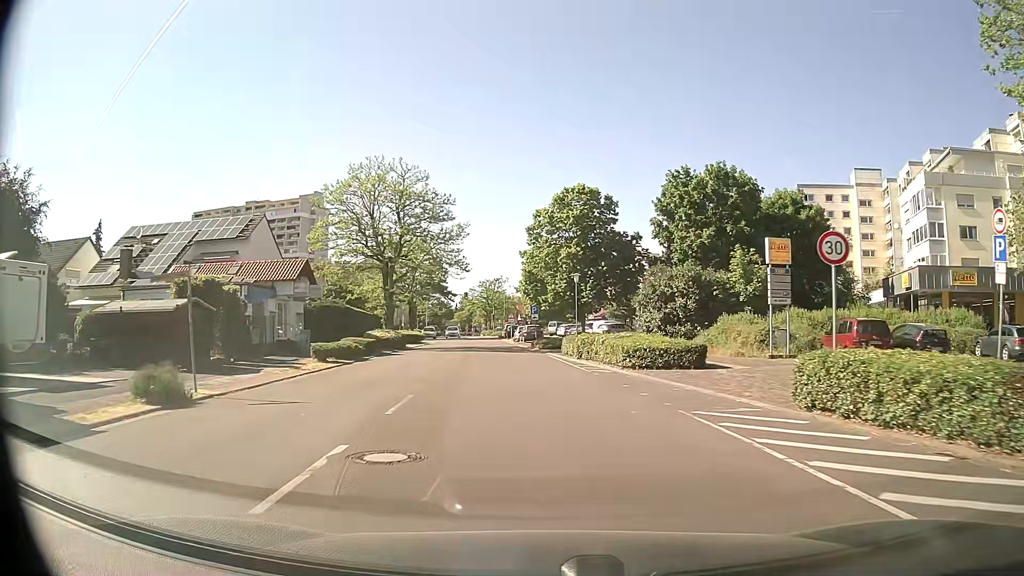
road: tertiary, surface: asphalt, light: Day
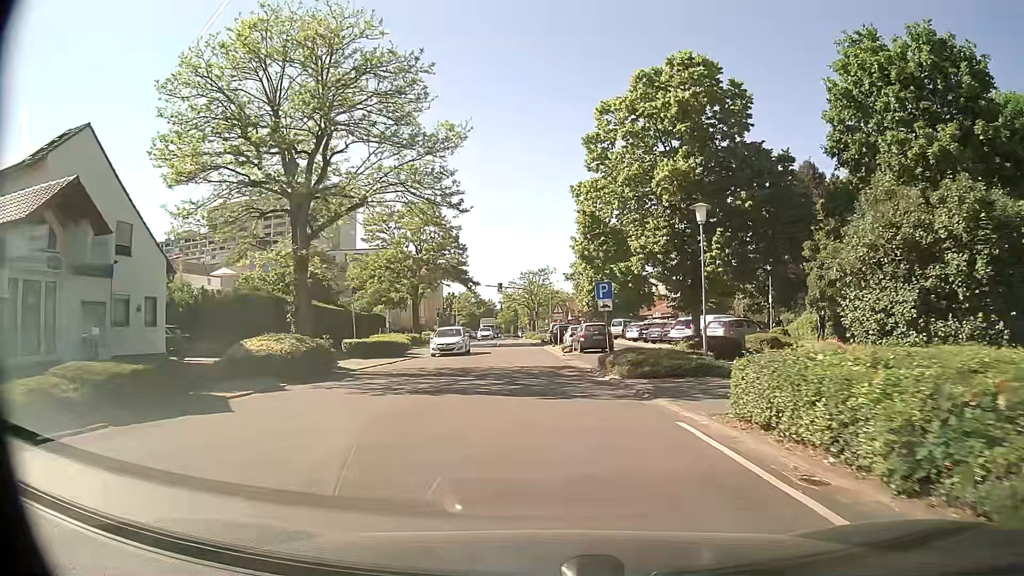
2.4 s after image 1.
(-1.0, +24.3) m; -4°
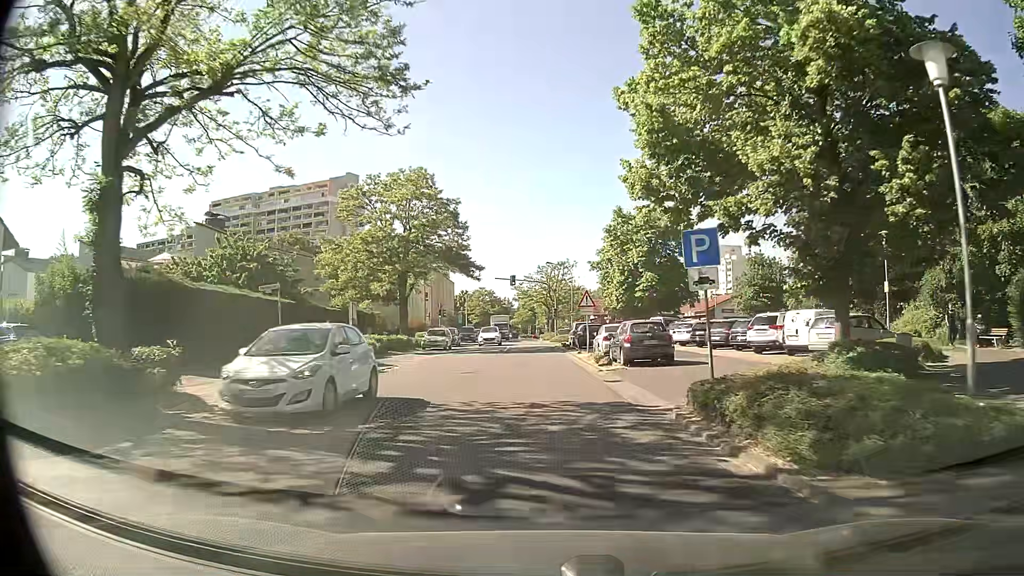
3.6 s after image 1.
(-0.2, +11.8) m; -2°
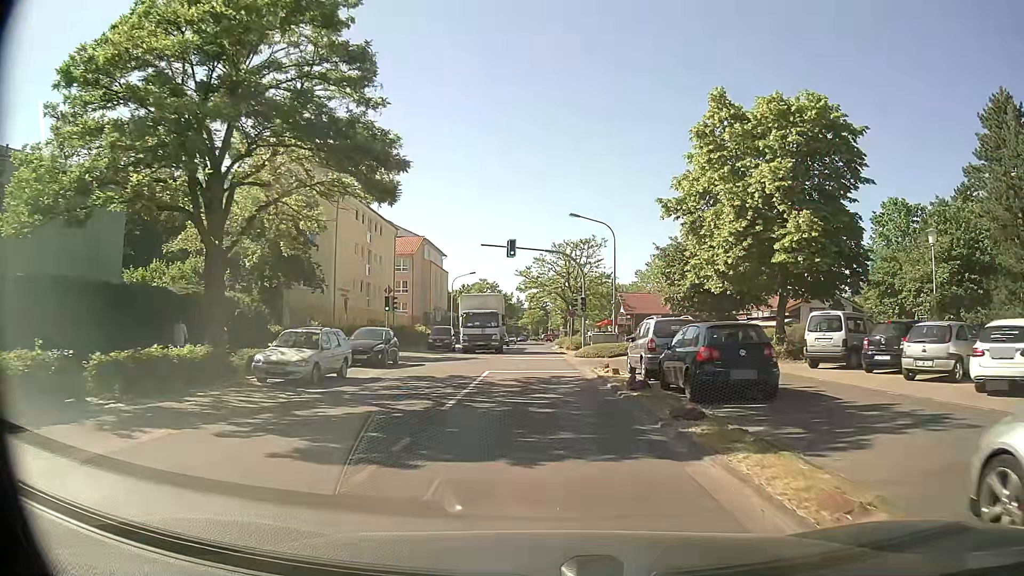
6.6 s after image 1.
(-0.5, +28.2) m; -1°
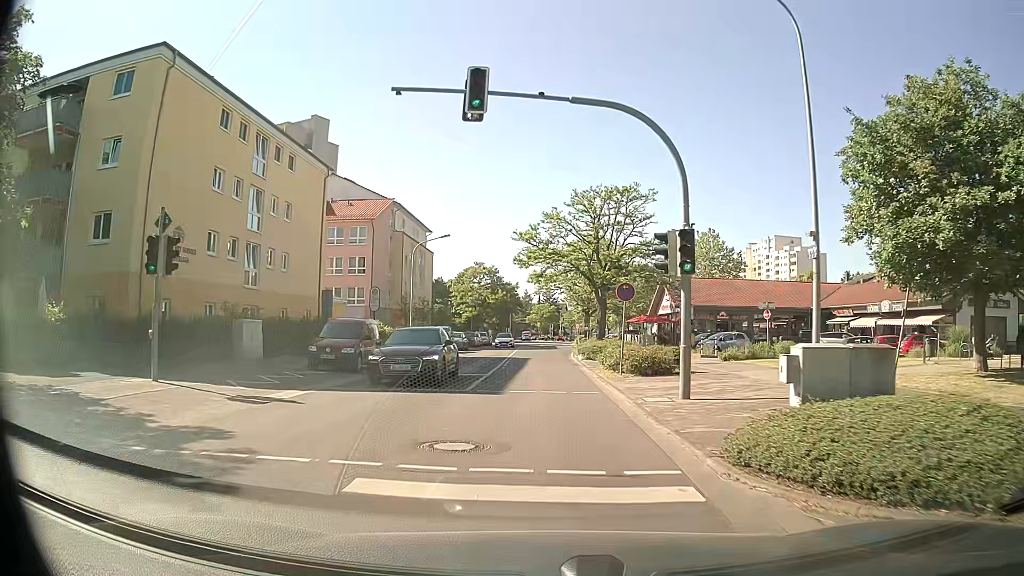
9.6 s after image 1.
(-0.4, +26.5) m; -1°
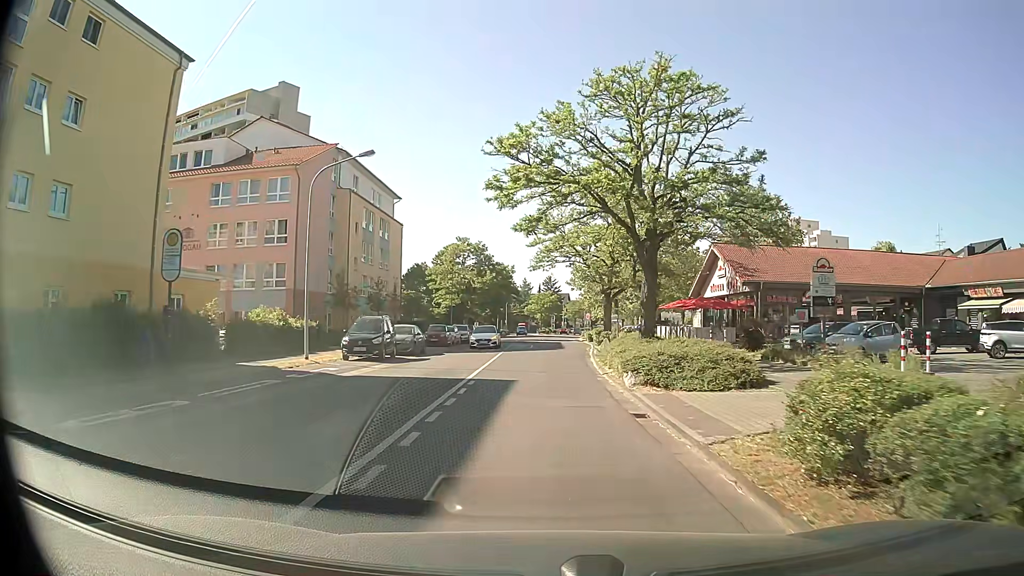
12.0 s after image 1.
(0.0, +20.4) m; -1°
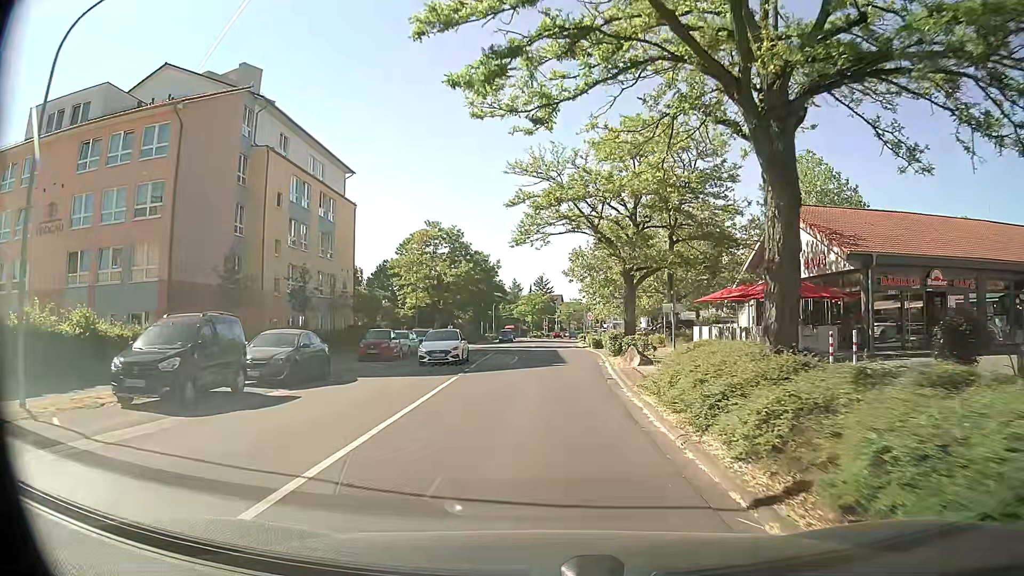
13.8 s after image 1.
(+0.3, +15.2) m; +2°
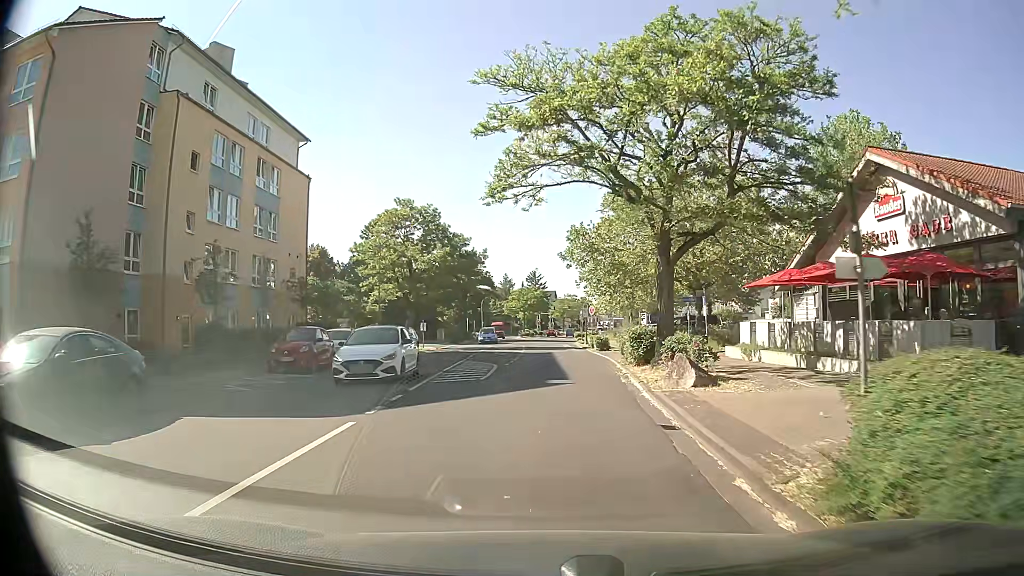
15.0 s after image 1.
(0.0, +10.2) m; 0°
(0, +10) (0, +20) (0, +30) (0, +40) (+1, +50) (+1, +60) (+1, +70) (+1, +80) (+2, +90) (+2, +100) m
